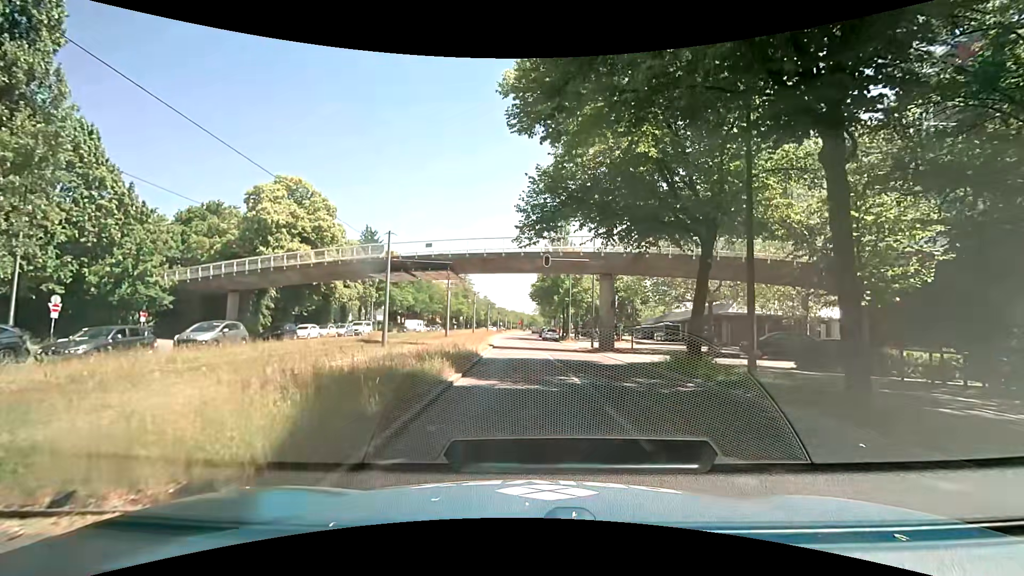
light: Day
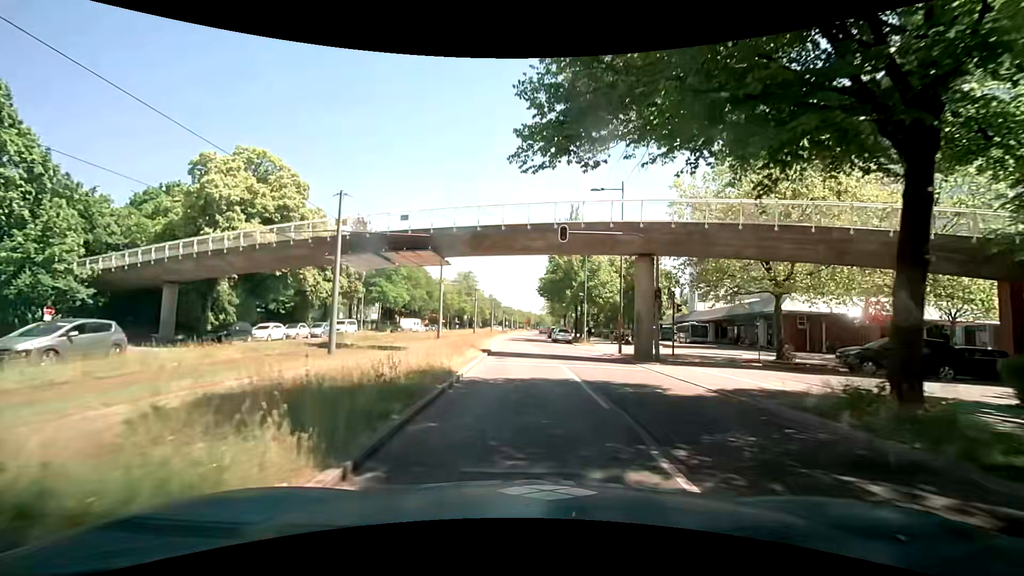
(+0.1, +9.7) m; +1°
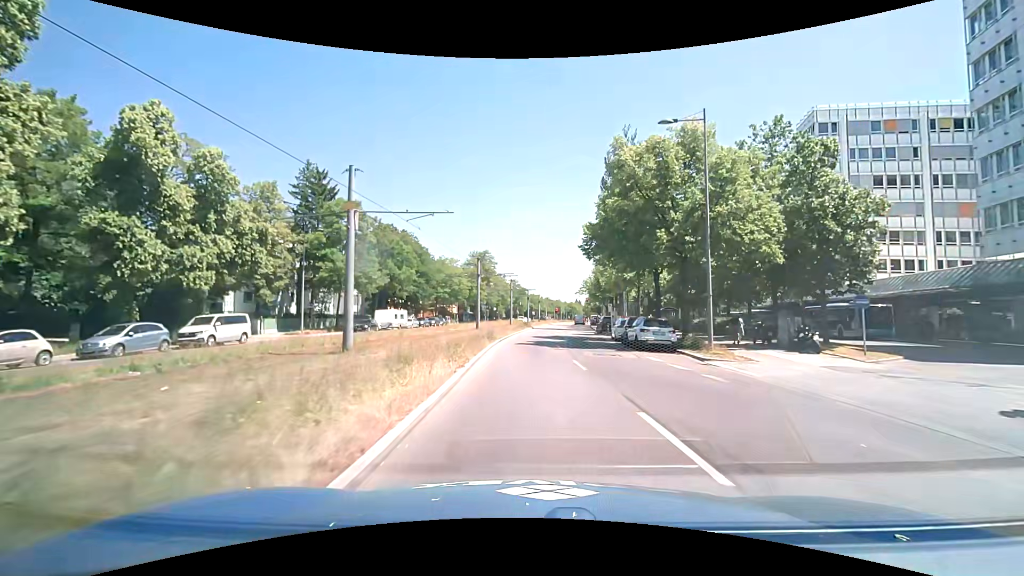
(-1.0, +29.9) m; -5°
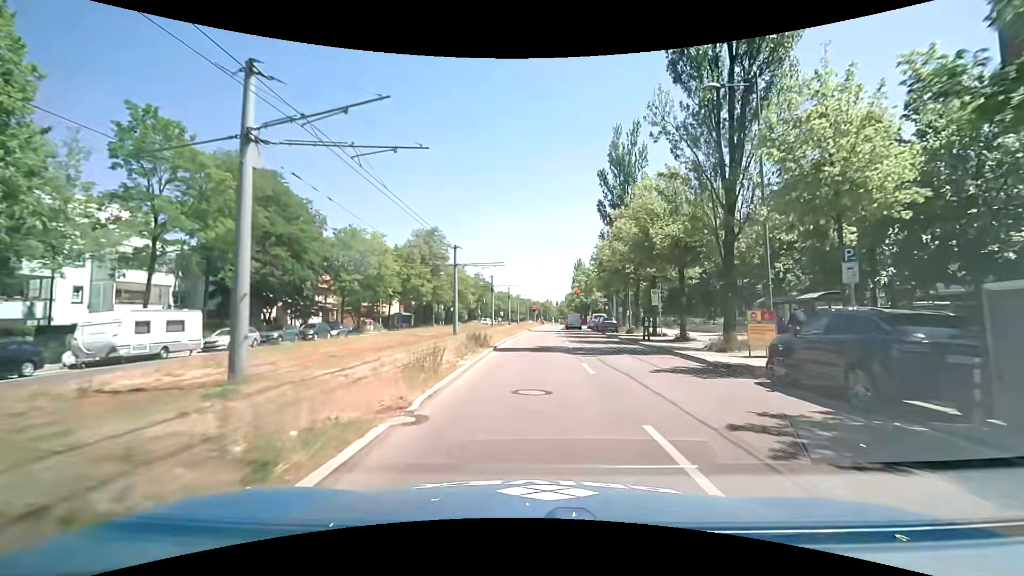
(+1.3, +37.0) m; +5°
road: secondary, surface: asphalt
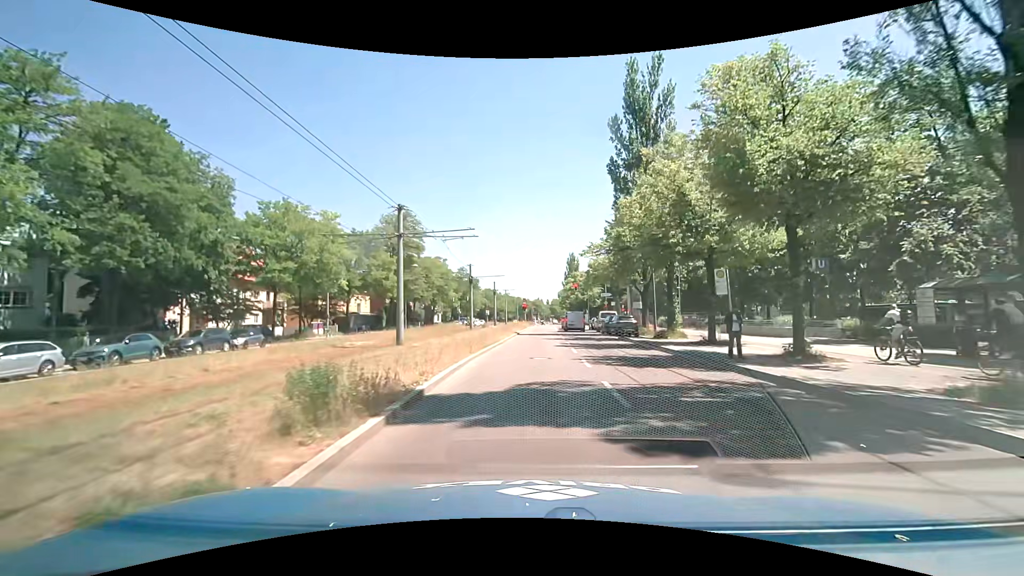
(+0.2, +13.8) m; +1°
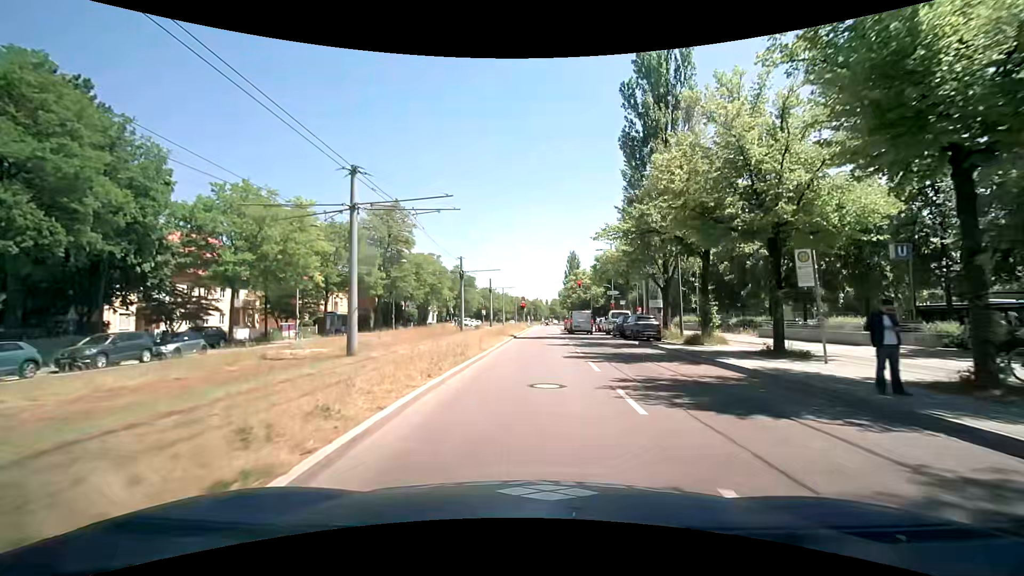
(+0.1, +6.5) m; +1°
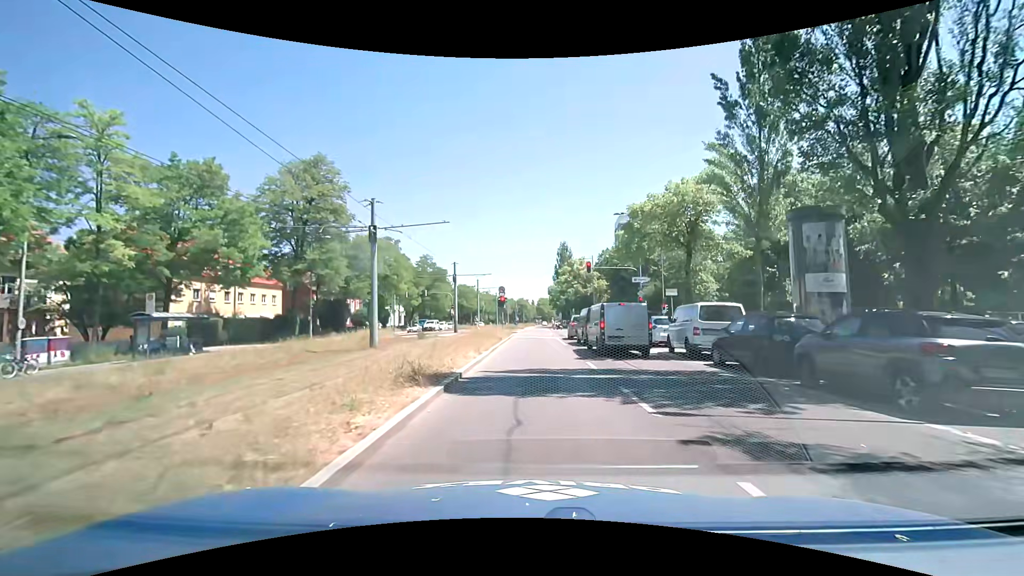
(0.0, +22.7) m; 0°
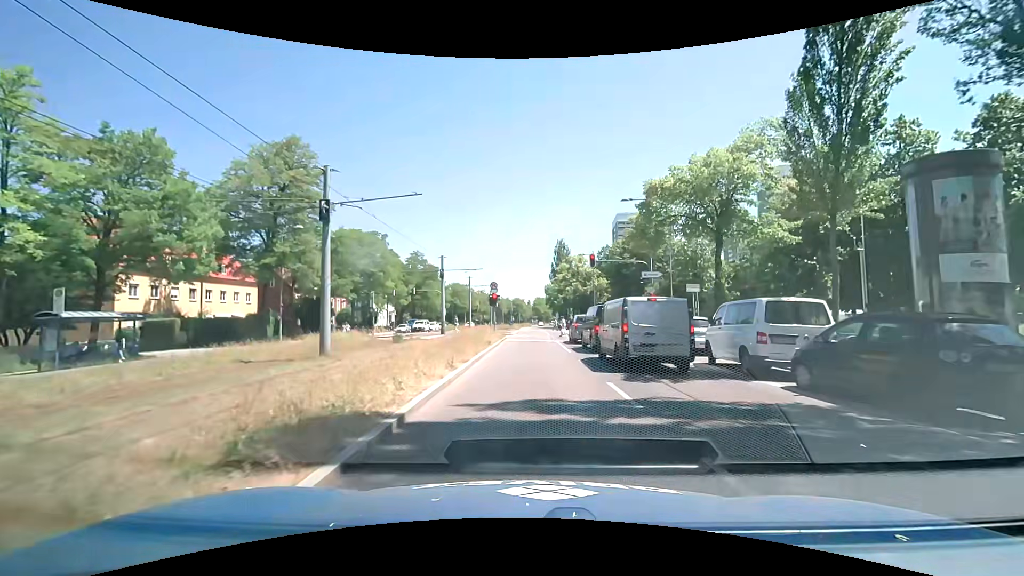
(+0.1, +4.9) m; +1°
(0, +10) (0, +20) (0, +30) (0, +40) (+1, +50) (+1, +60) (+1, +70) (+1, +80) (+1, +90) (+1, +100) m
